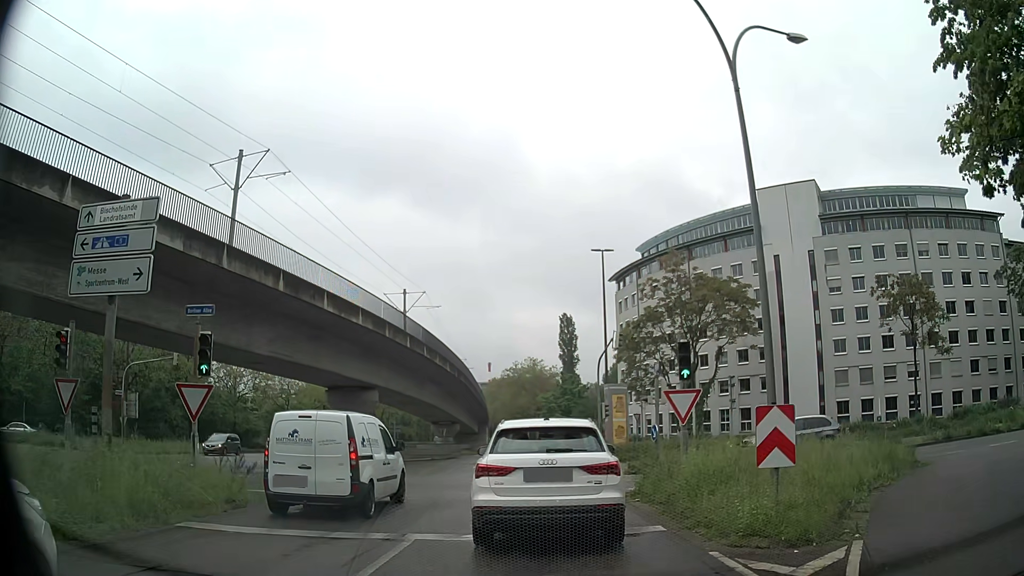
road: tertiary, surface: asphalt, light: Day
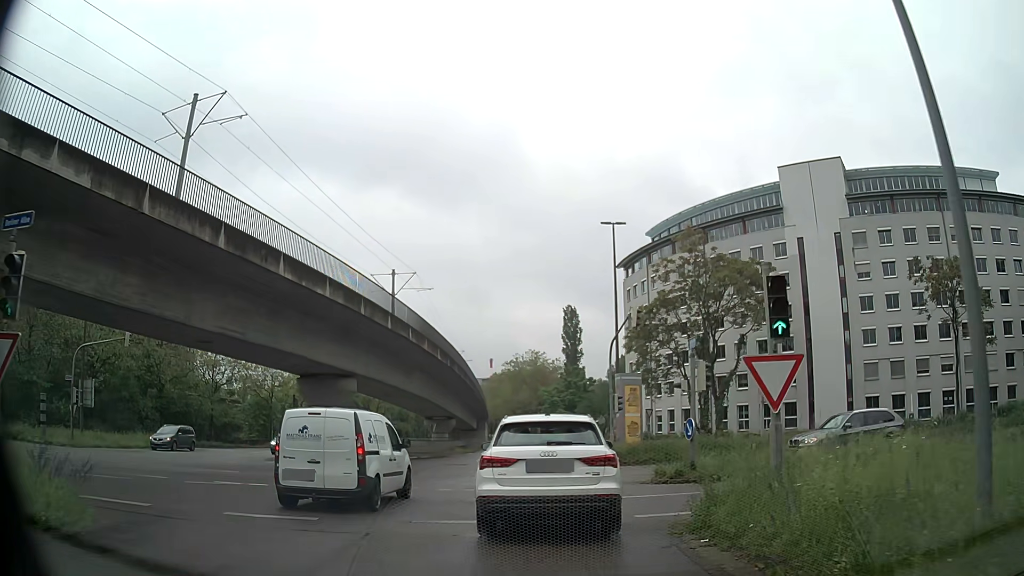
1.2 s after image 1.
(-0.1, +6.0) m; 0°
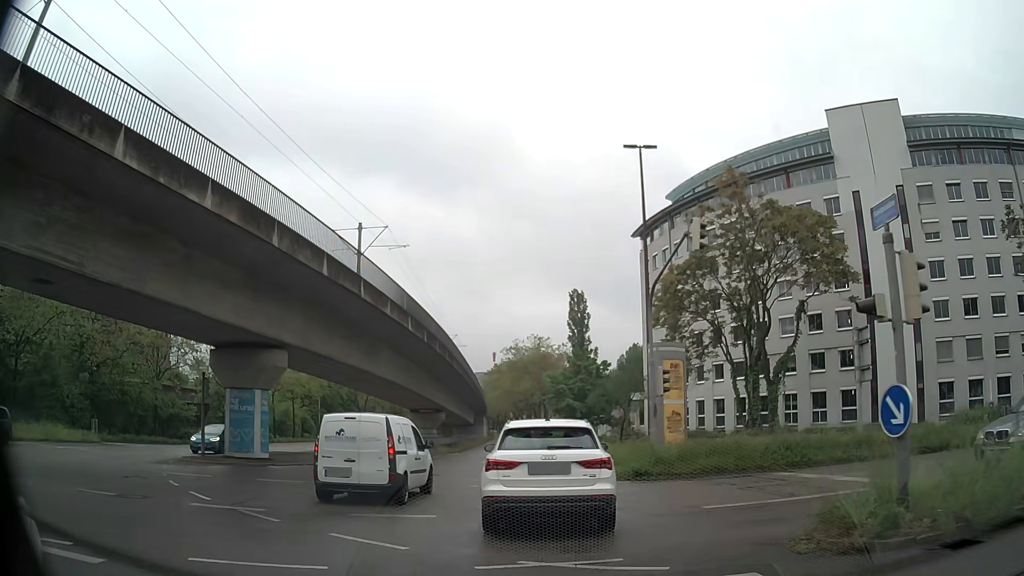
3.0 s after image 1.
(0.0, +11.6) m; -1°
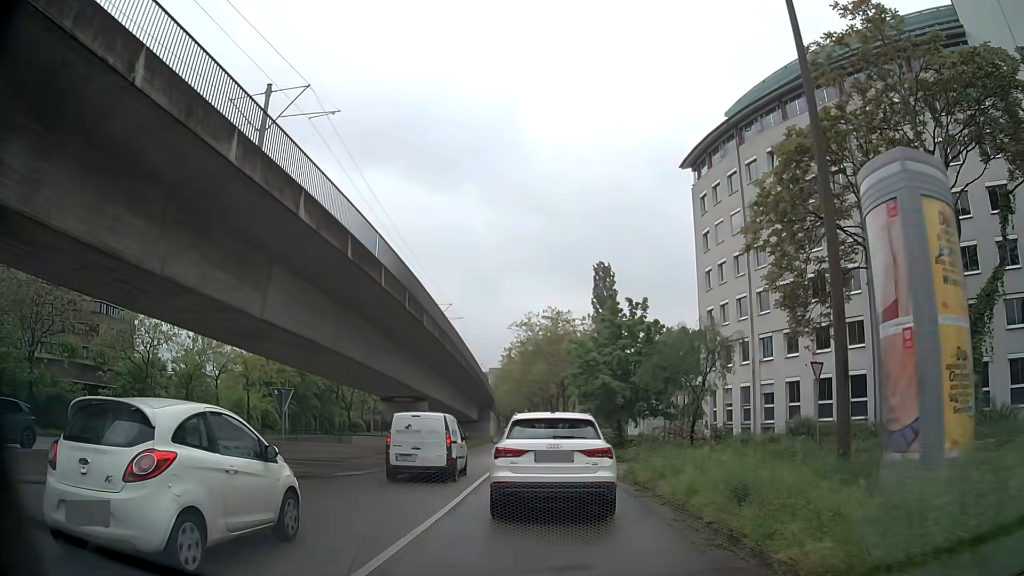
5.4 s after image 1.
(-0.2, +18.9) m; -1°
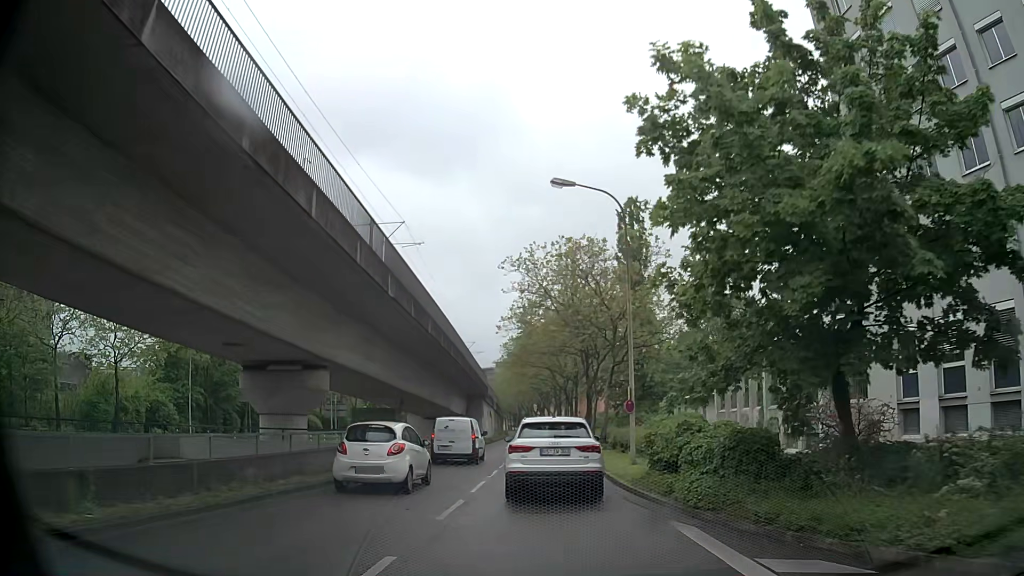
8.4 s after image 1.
(-0.2, +25.6) m; 0°
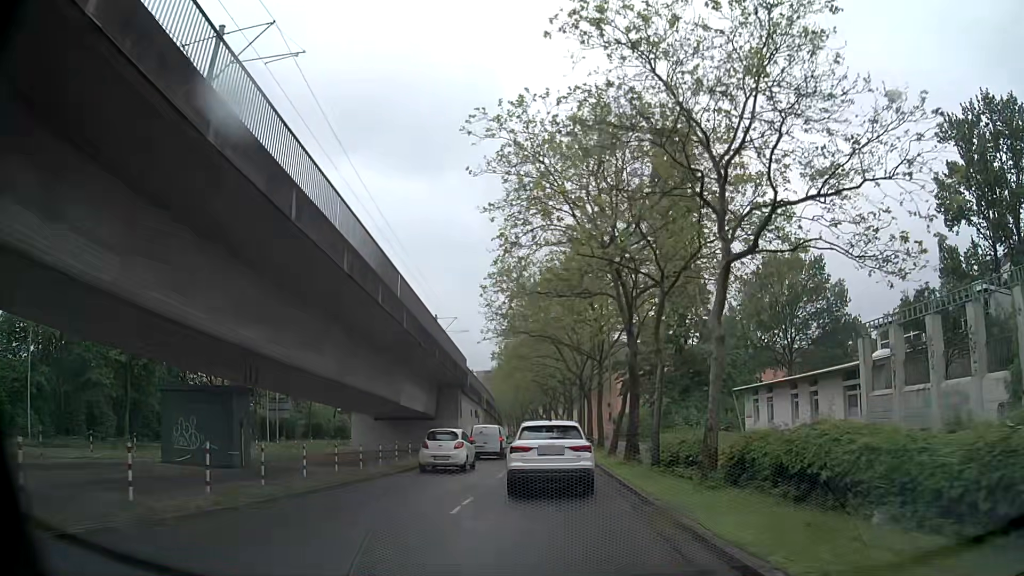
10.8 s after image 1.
(-0.1, +21.7) m; -1°
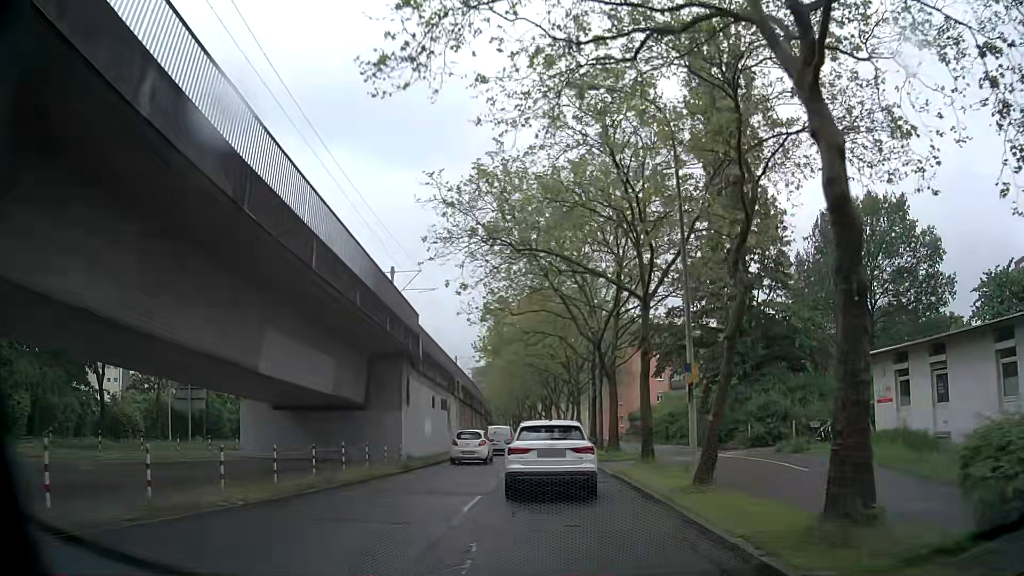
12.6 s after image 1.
(-0.3, +17.9) m; -1°
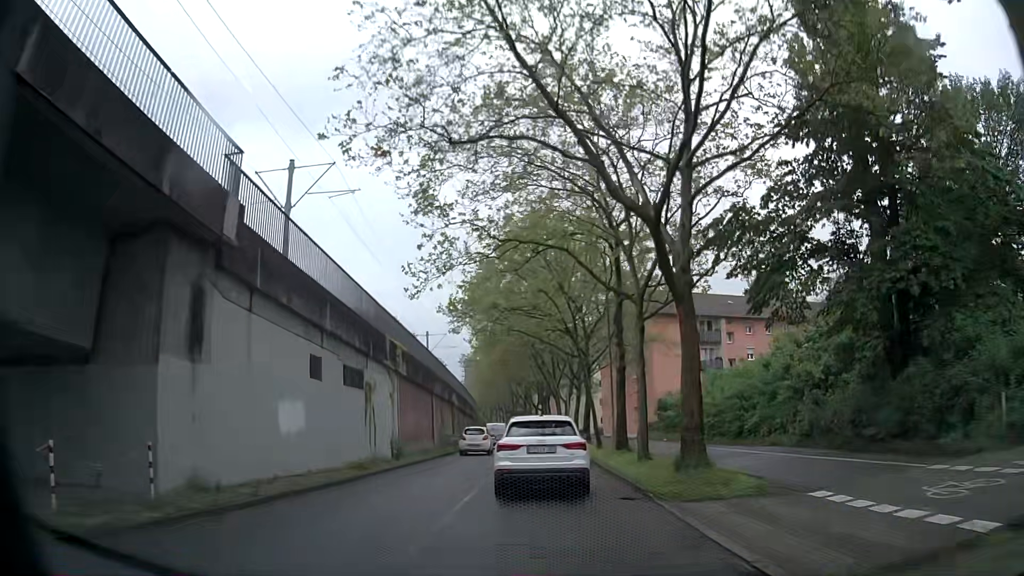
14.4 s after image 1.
(0.0, +18.0) m; 0°
(0, +10) (0, +20) (0, +30) (0, +40) (-1, +50) (-1, +60) (-2, +70) (-2, +80) (-3, +90) (-4, +100) m
